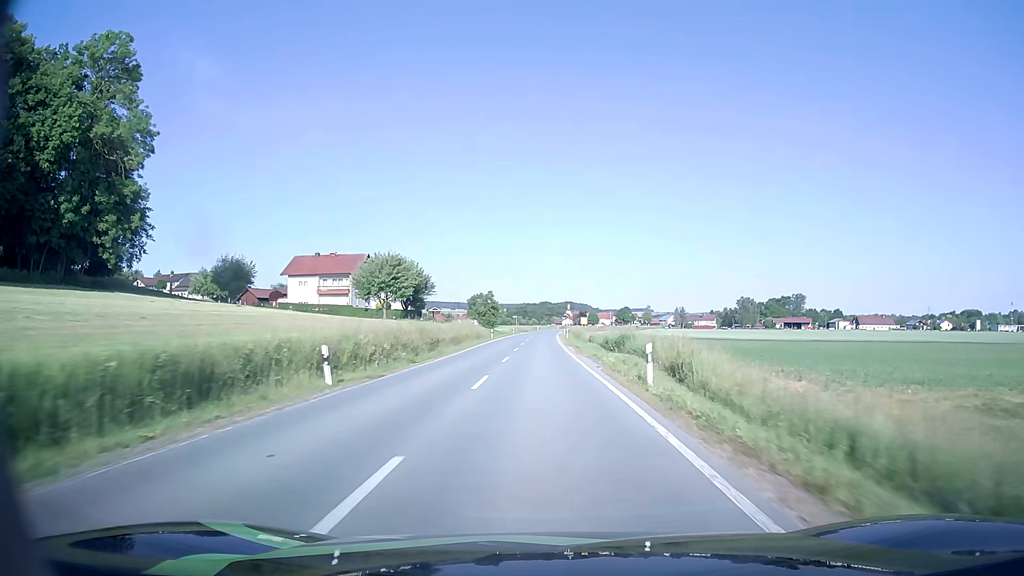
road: secondary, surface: asphalt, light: Day
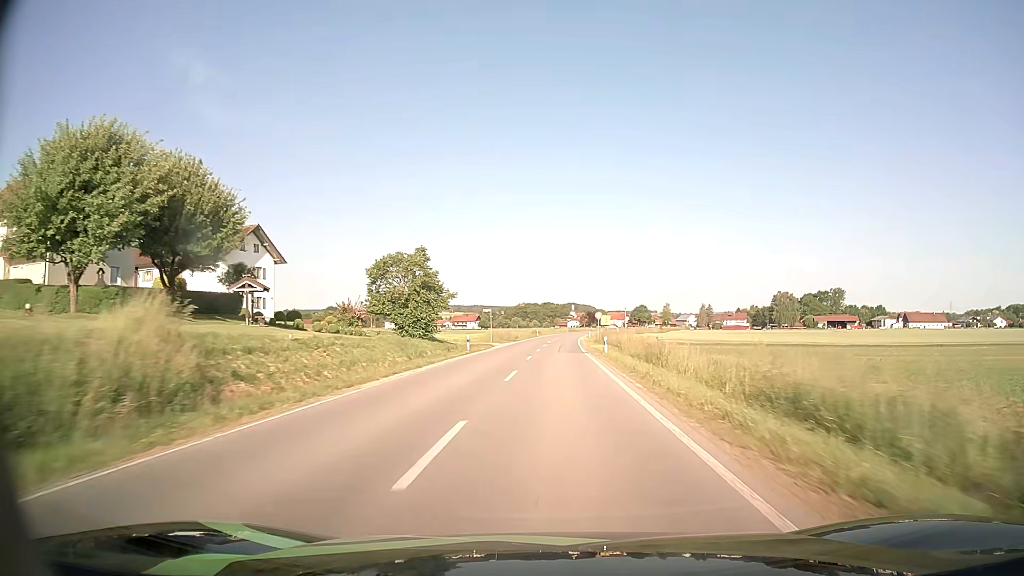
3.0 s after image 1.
(-0.8, +66.0) m; -1°
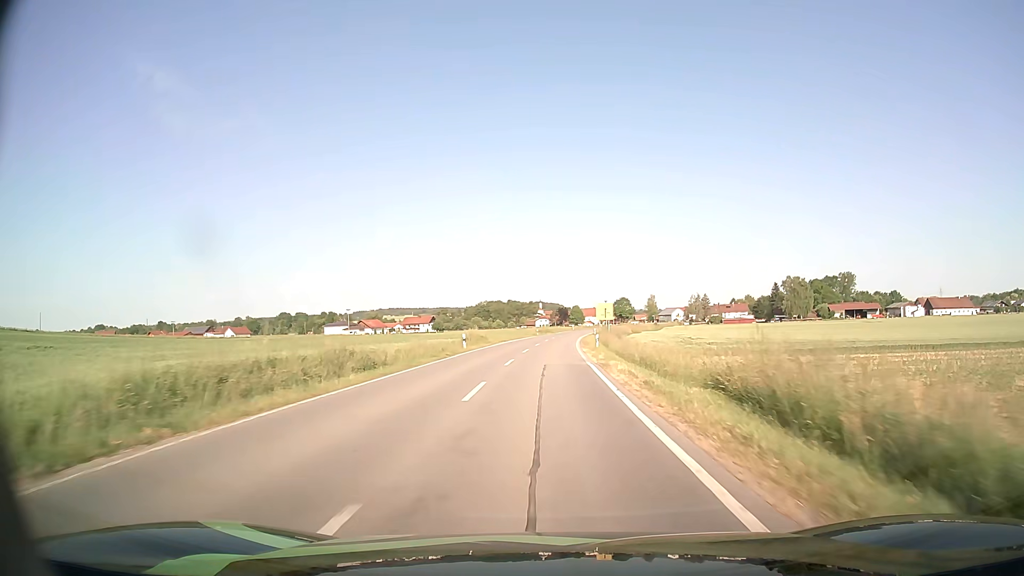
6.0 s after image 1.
(+1.4, +61.4) m; +3°
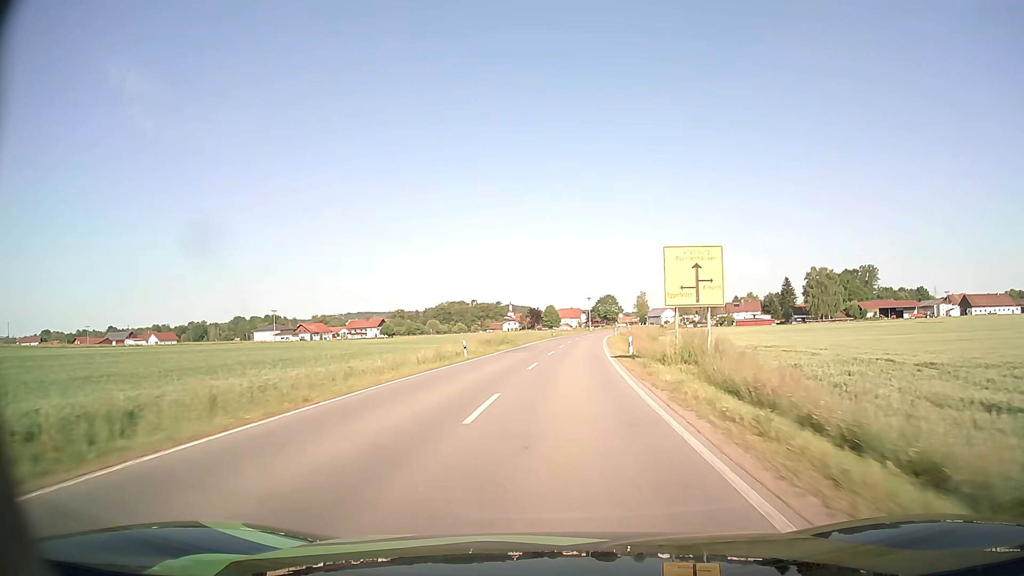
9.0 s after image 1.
(+0.9, +59.9) m; +2°
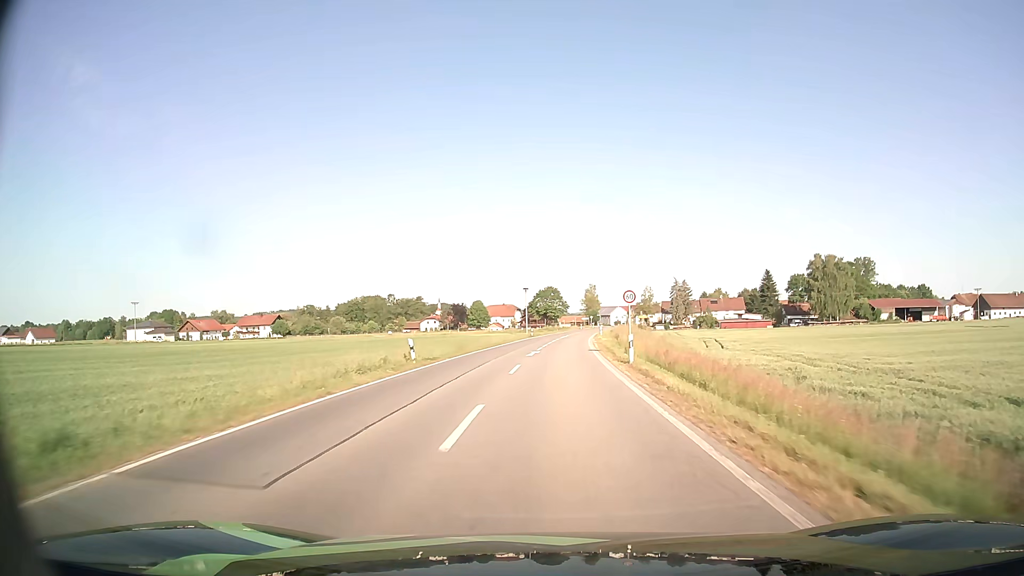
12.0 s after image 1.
(+2.8, +58.5) m; +6°
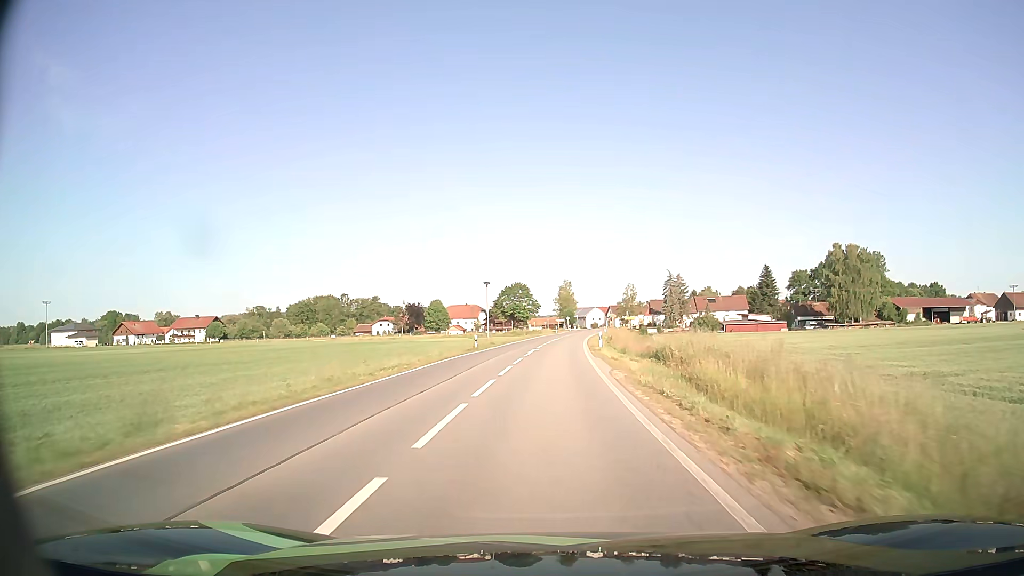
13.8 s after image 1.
(+0.7, +32.8) m; +2°
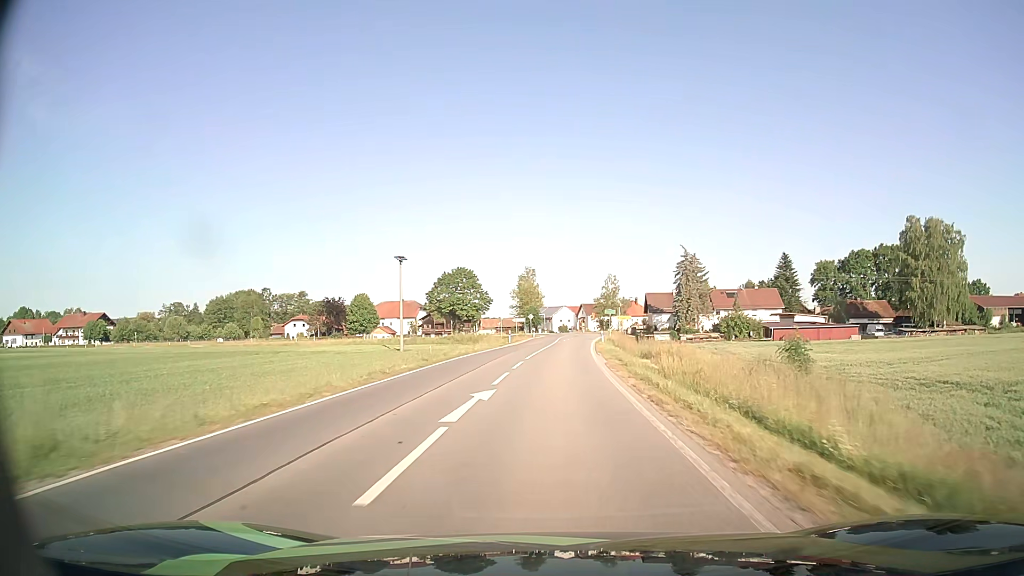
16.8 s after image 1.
(+1.3, +52.6) m; +3°
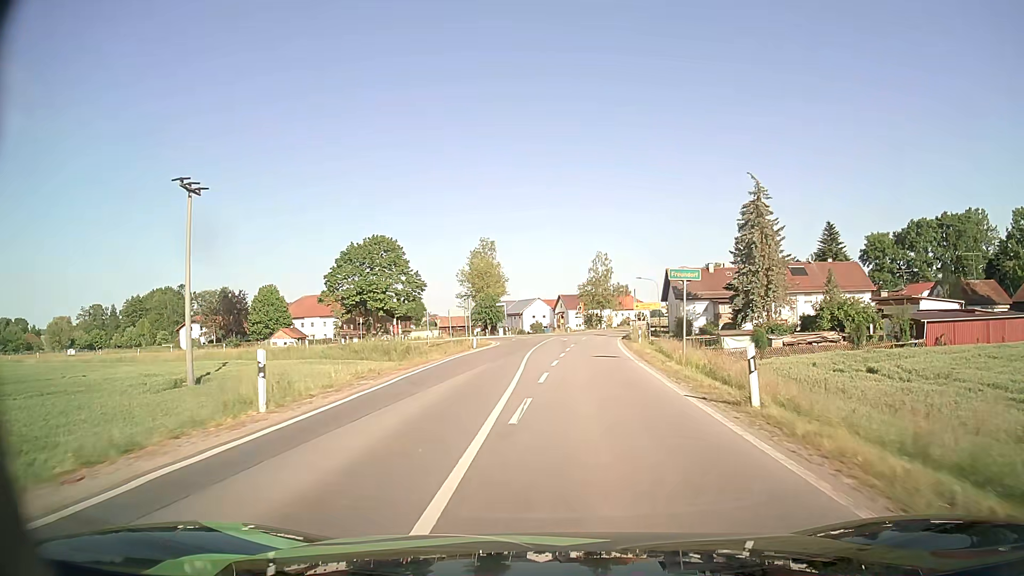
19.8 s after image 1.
(+1.0, +47.1) m; +2°
(0, +10) (0, +20) (0, +30) (0, +40) (+1, +50) (+2, +60) (0, +70) (-8, +75) (-18, +76) (-28, +76) m
